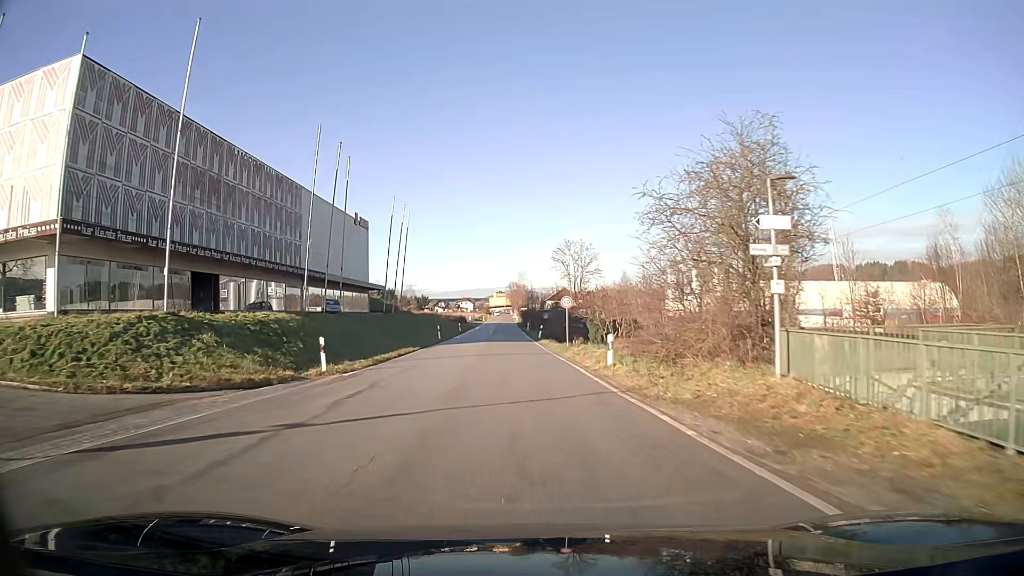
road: unclassified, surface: asphalt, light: Day
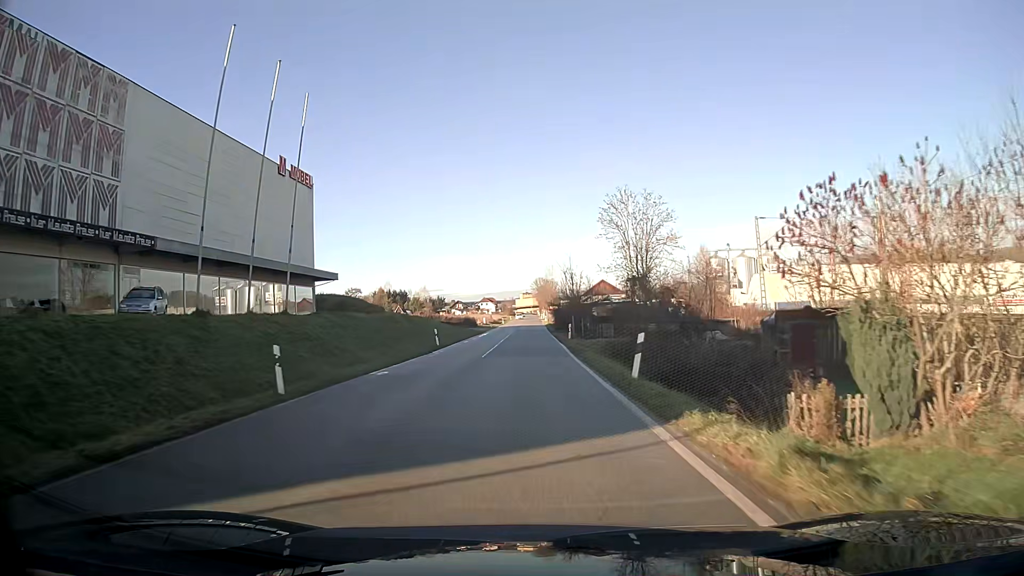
(-0.9, +36.8) m; -2°
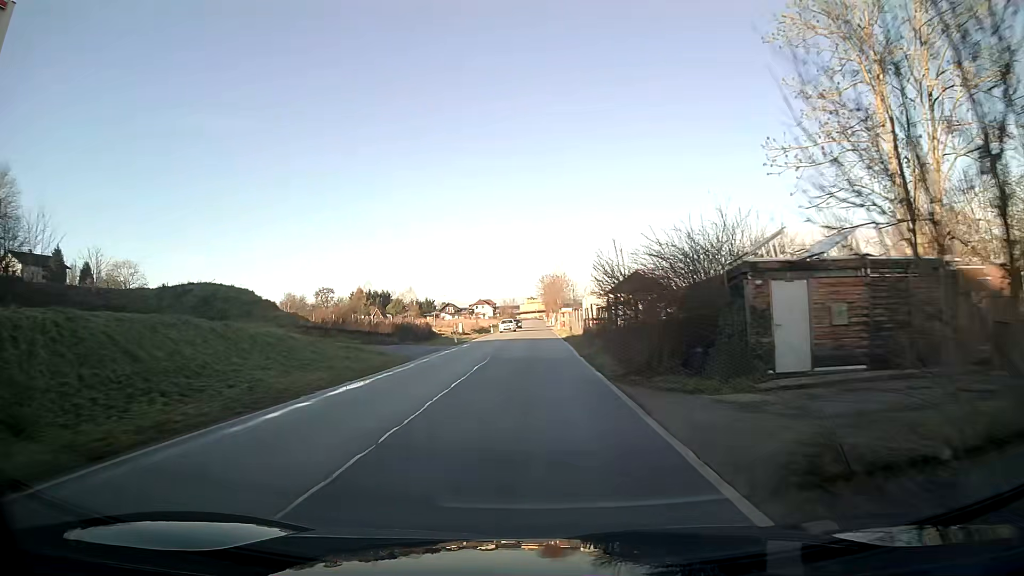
(-0.2, +45.6) m; 0°
